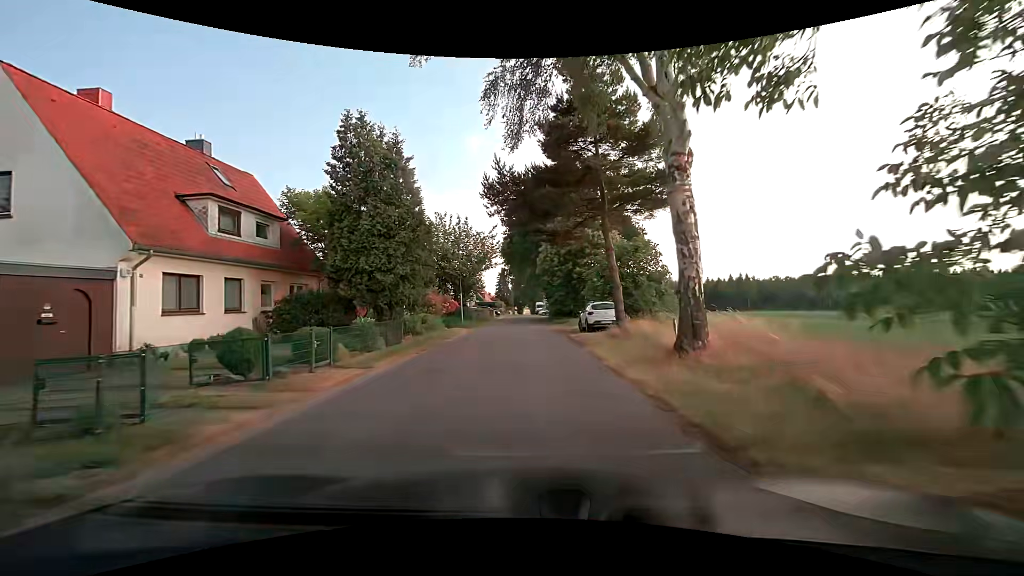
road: unclassified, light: Day
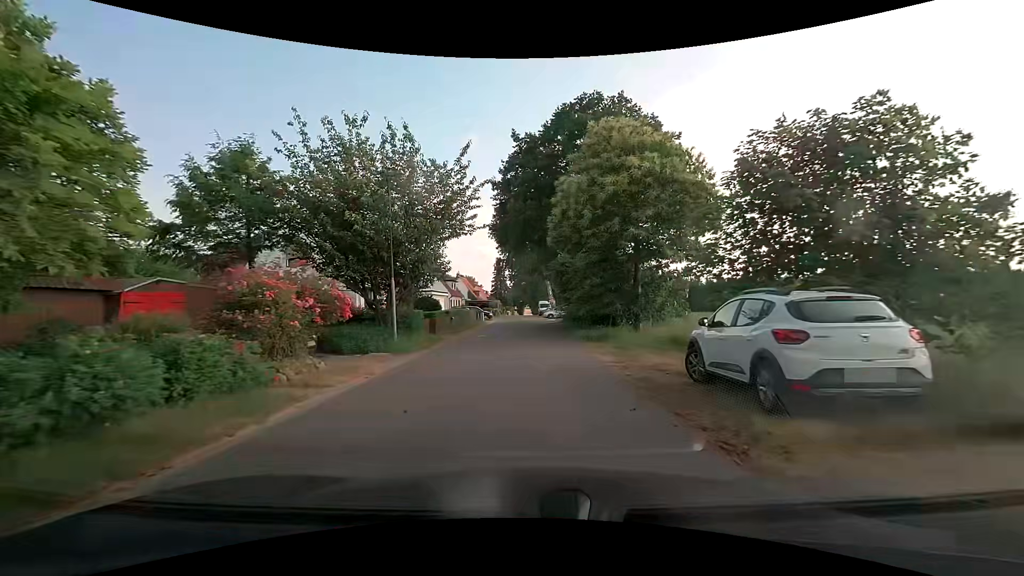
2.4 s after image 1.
(+0.2, +18.1) m; 0°
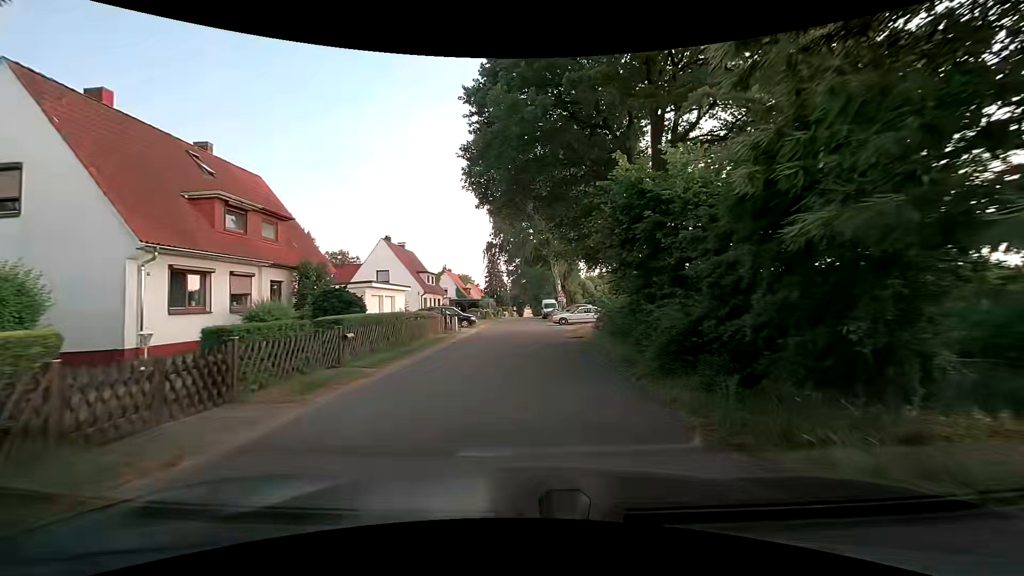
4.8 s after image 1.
(+0.1, +18.1) m; 0°
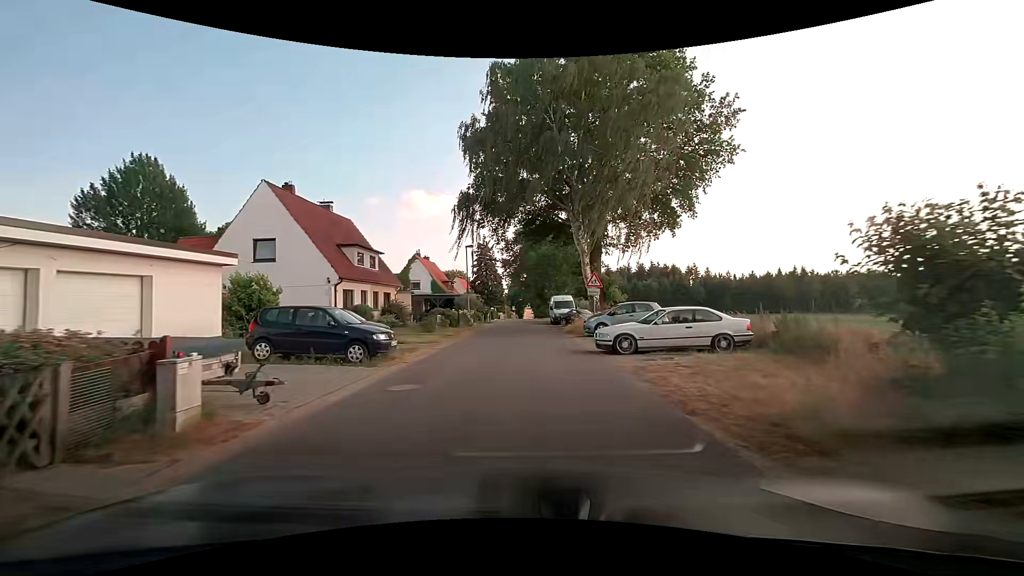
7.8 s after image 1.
(0.0, +22.6) m; -1°
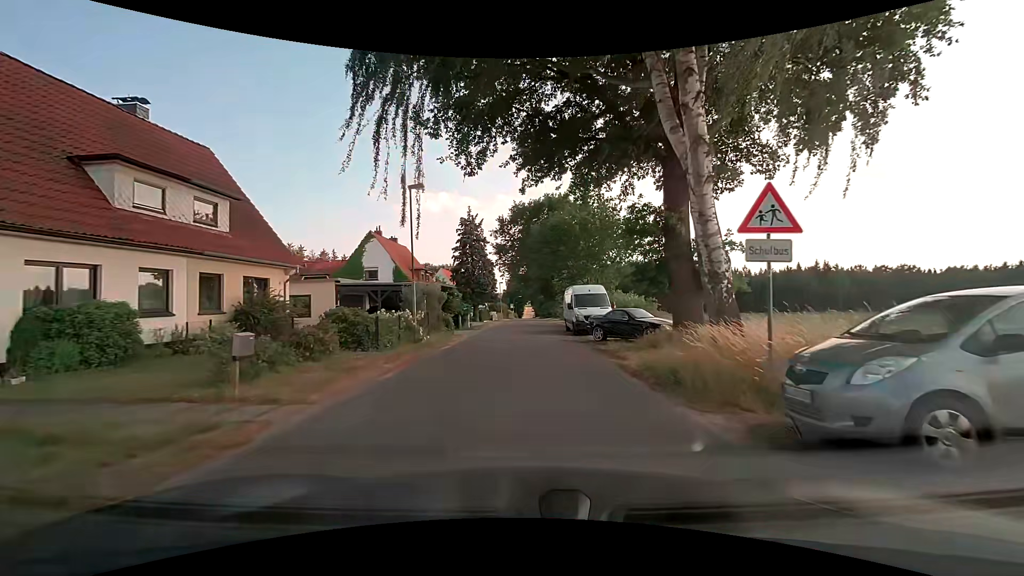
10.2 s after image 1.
(+0.3, +18.1) m; +1°
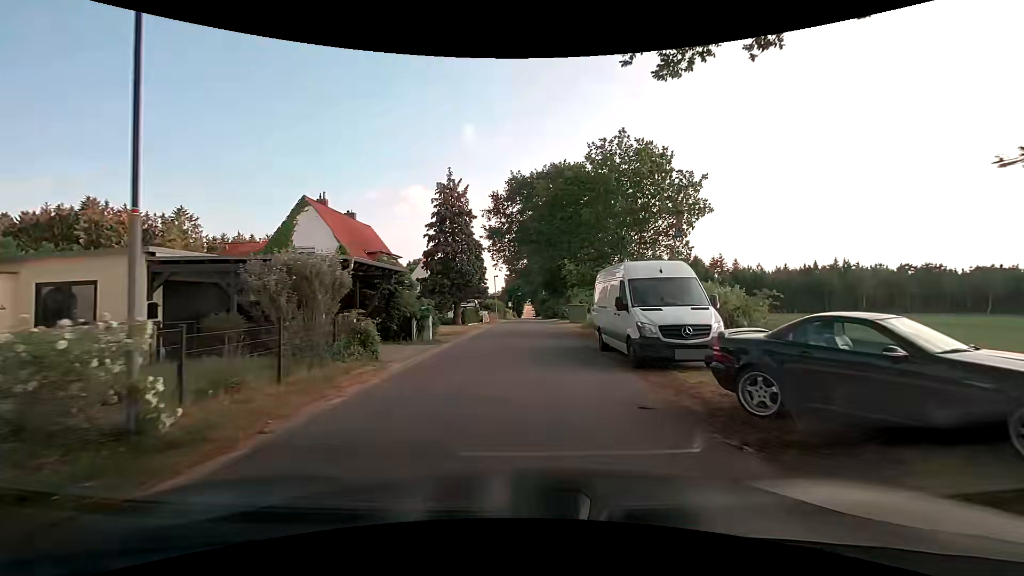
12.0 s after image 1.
(0.0, +13.6) m; -1°
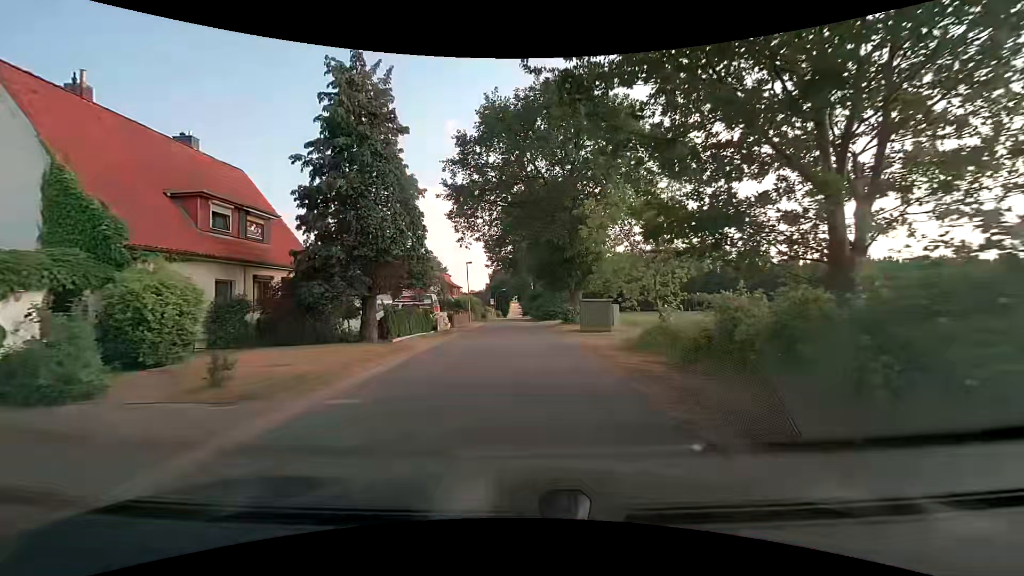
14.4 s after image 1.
(+0.5, +18.2) m; +3°
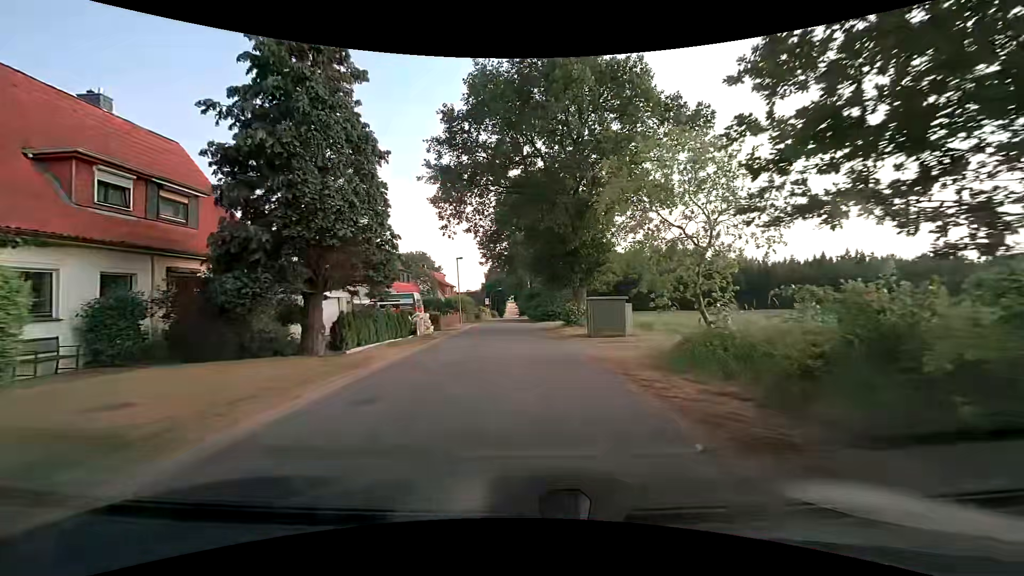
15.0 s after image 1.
(0.0, +4.5) m; 0°
